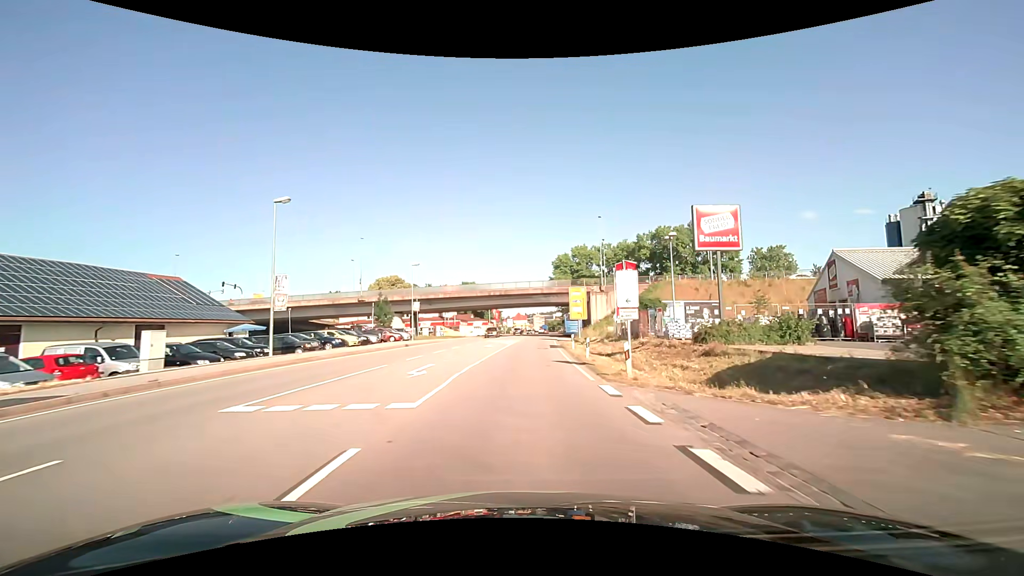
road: primary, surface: asphalt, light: Day
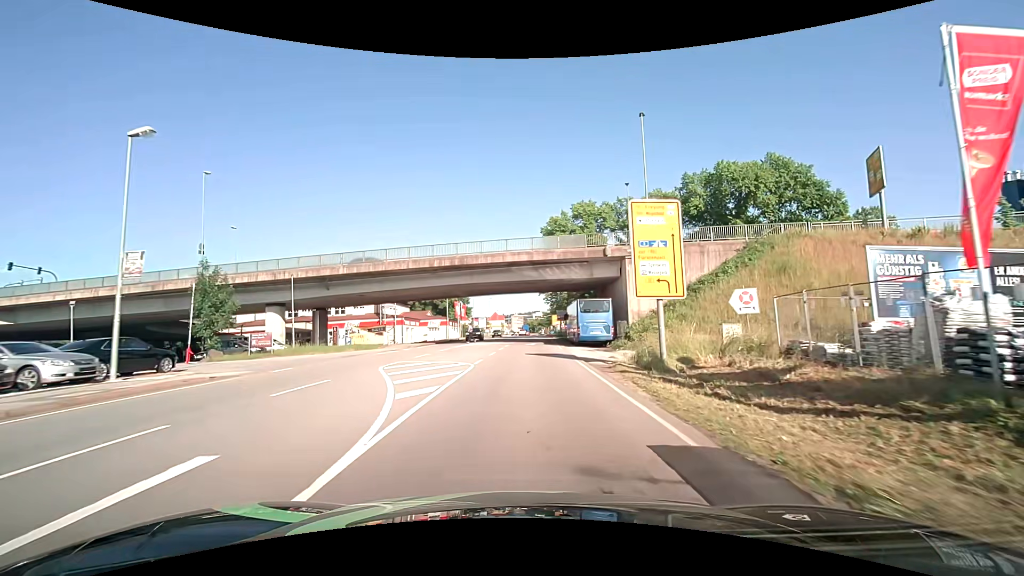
(+0.7, +35.5) m; +2°
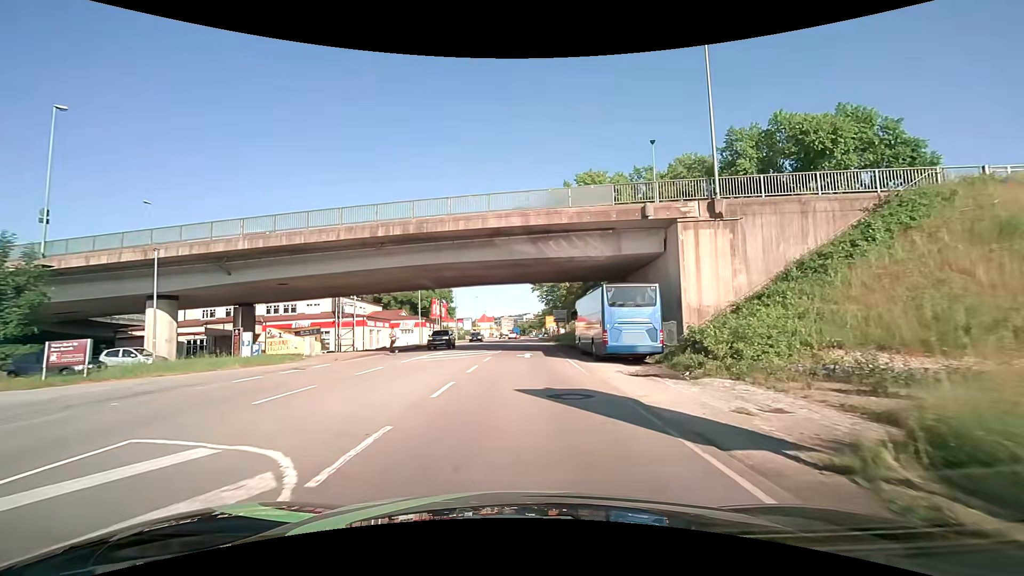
(+0.2, +13.9) m; +1°
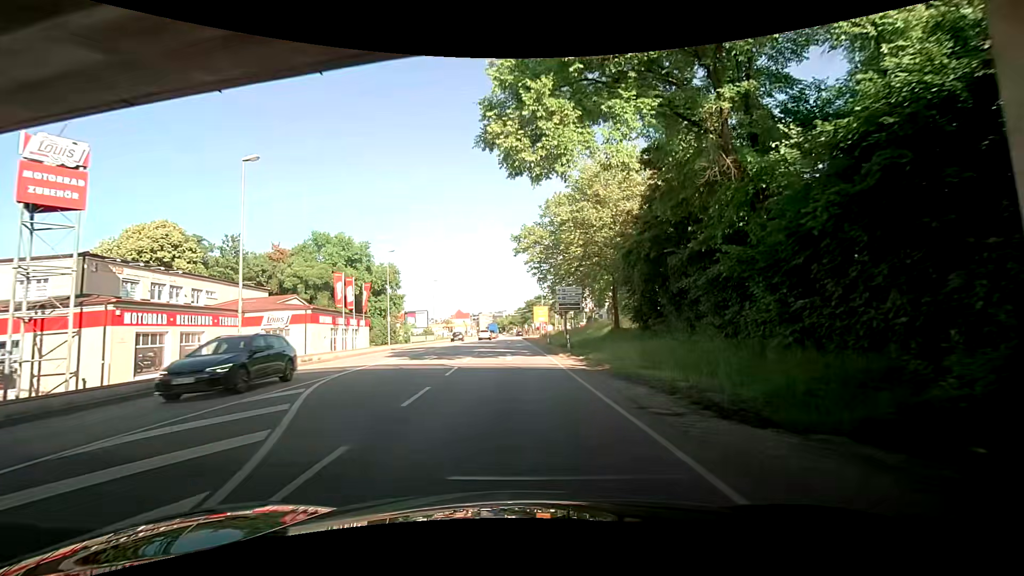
(+0.5, +34.8) m; -2°
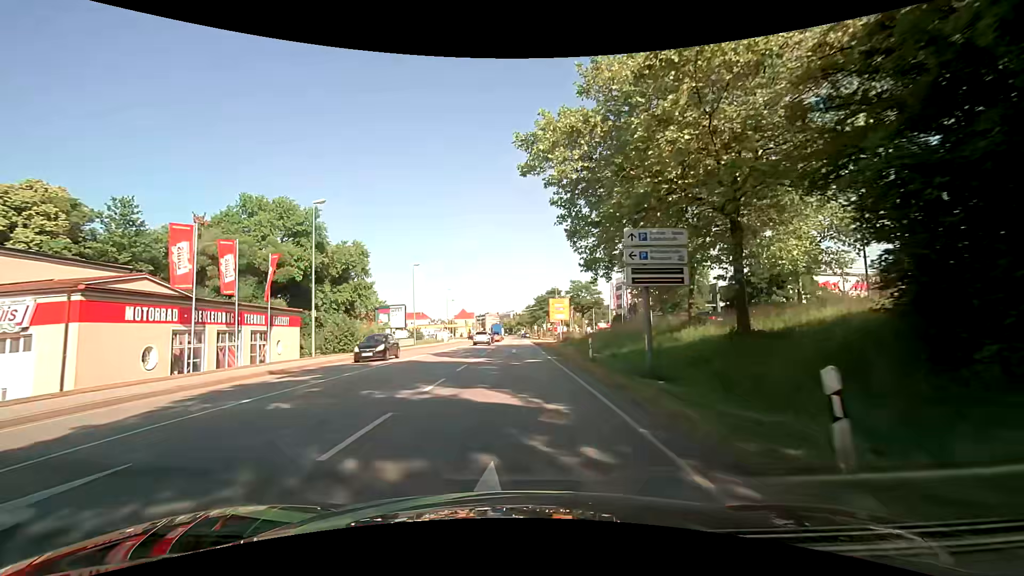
(+1.1, +21.5) m; +4°
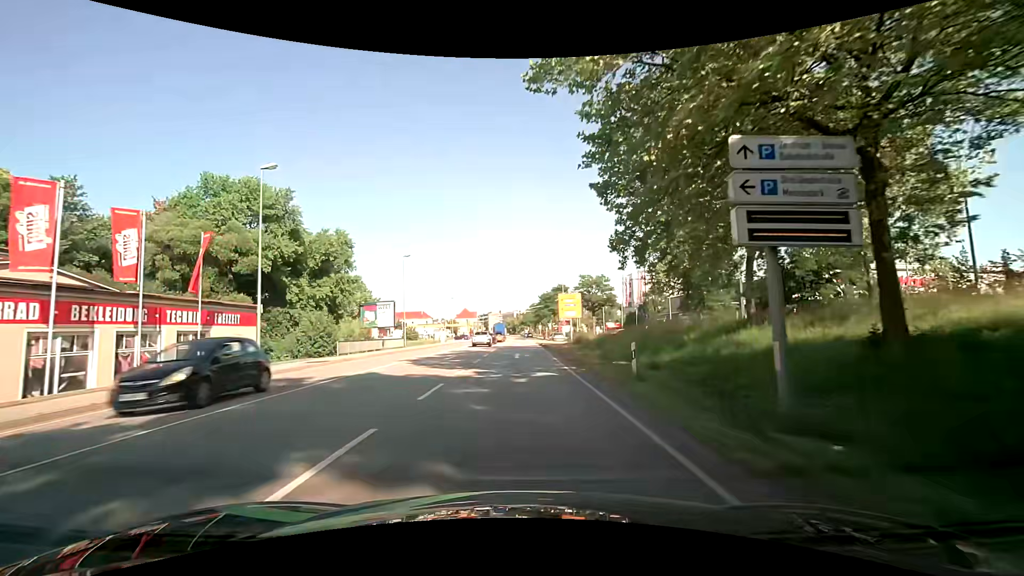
(-0.1, +7.3) m; -1°
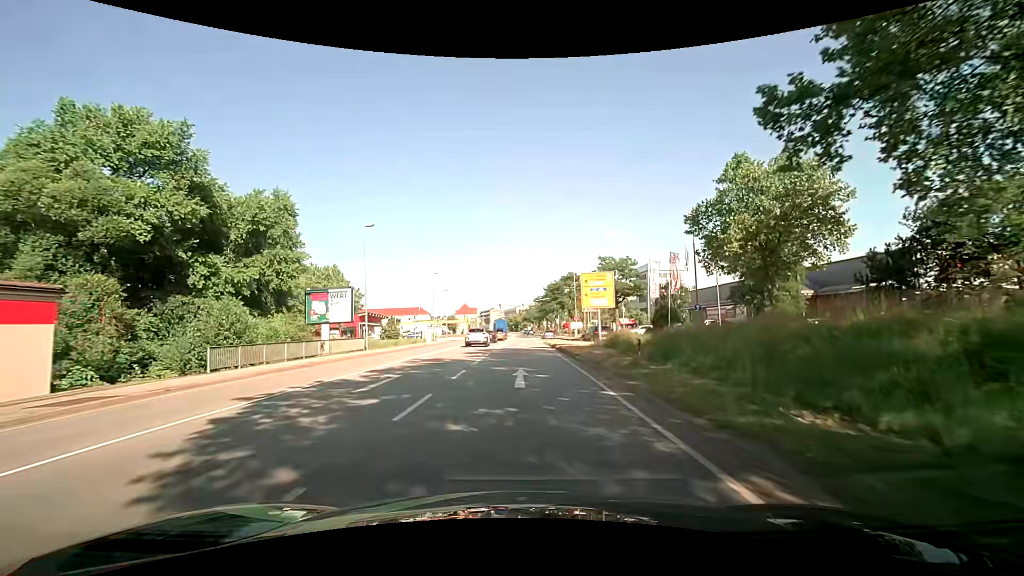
(-0.1, +14.7) m; 0°
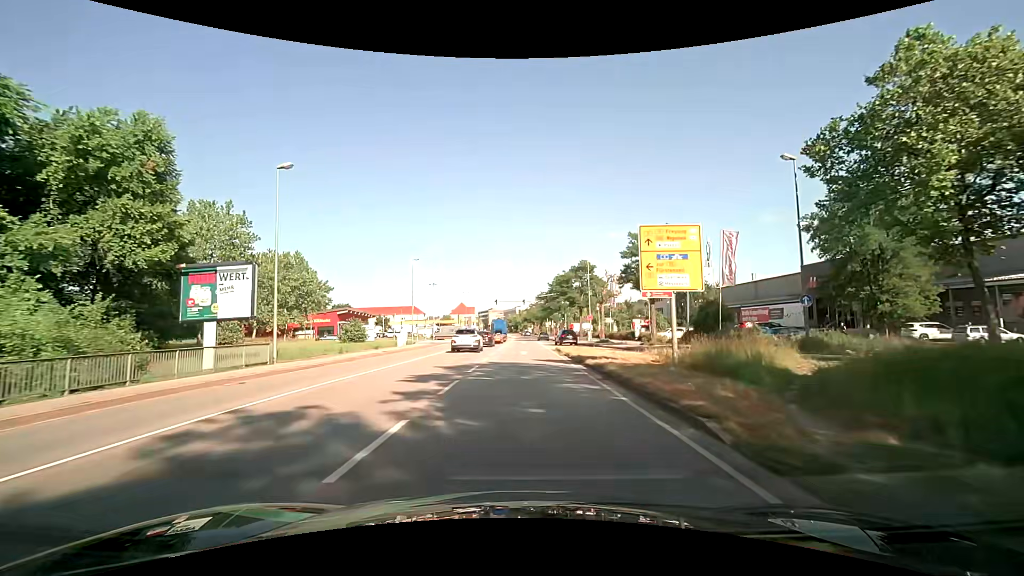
(-0.1, +14.9) m; 0°
(0, +10) (0, +20) (0, +30) (+1, +40) (+1, +50) (+1, +60) (+1, +70) (+2, +80) (+2, +90) (+2, +100) m
